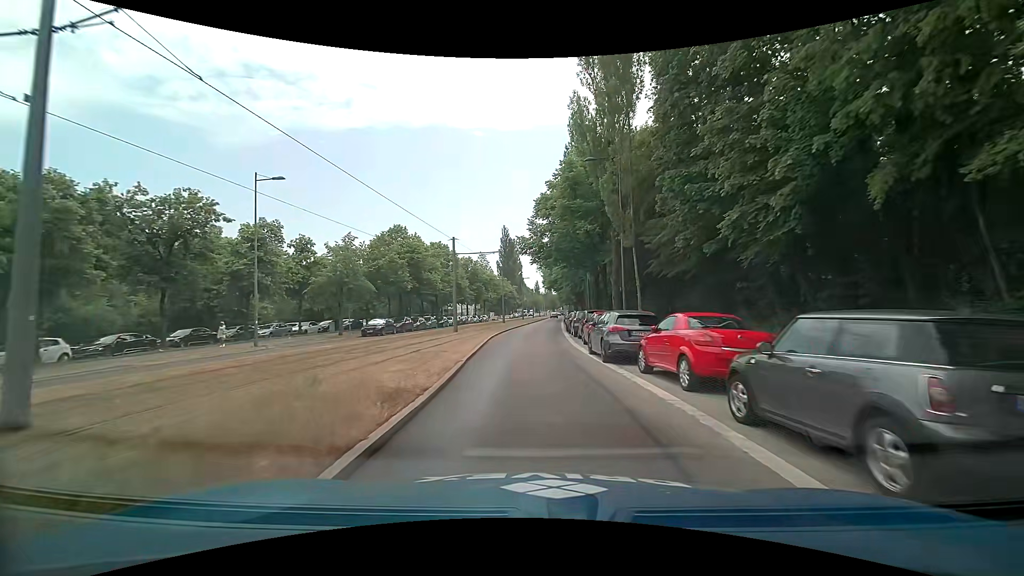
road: secondary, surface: asphalt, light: Day
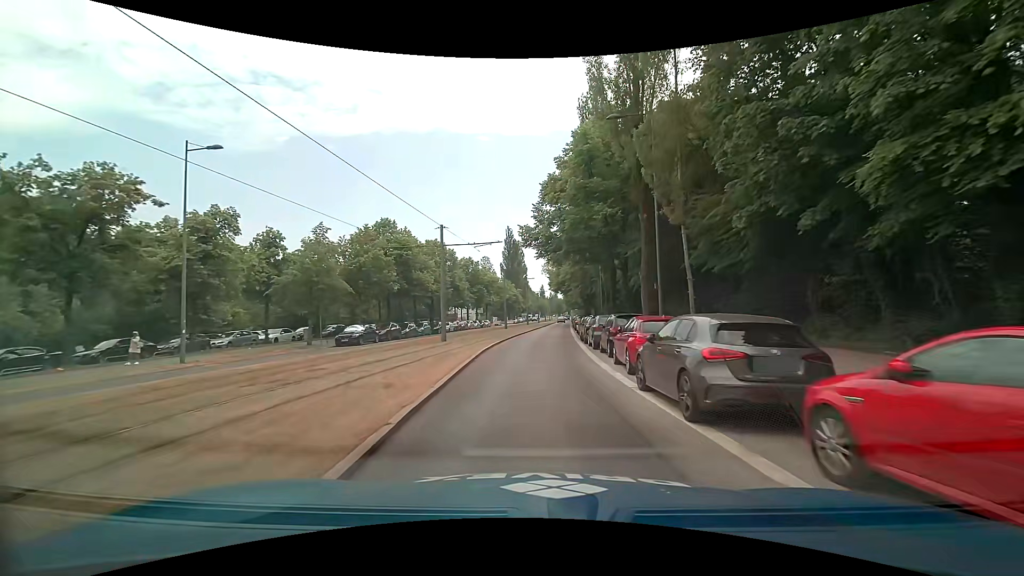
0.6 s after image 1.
(+0.1, +7.0) m; 0°
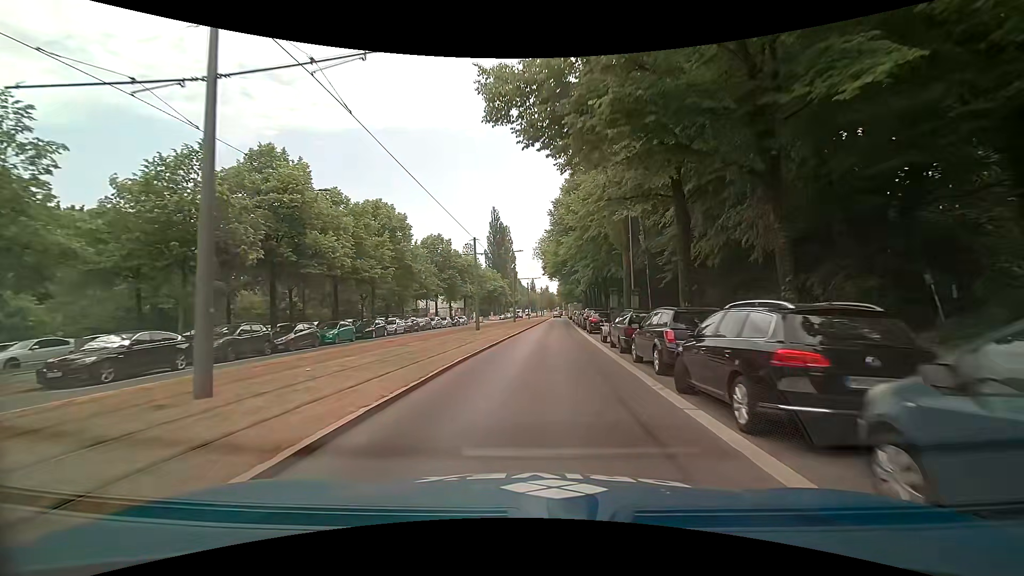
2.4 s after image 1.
(+0.1, +21.3) m; +1°
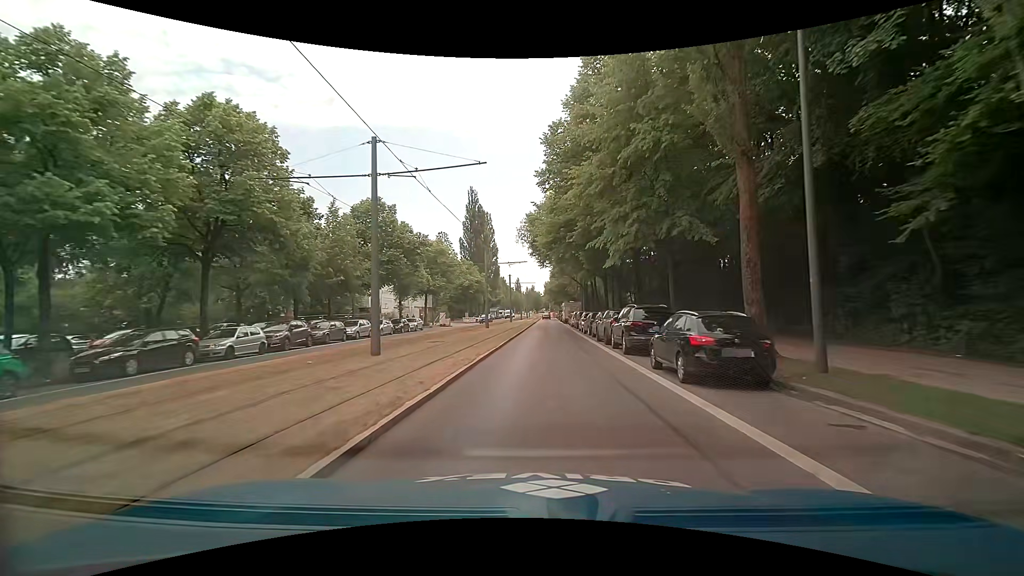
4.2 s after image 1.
(+0.3, +22.0) m; +2°
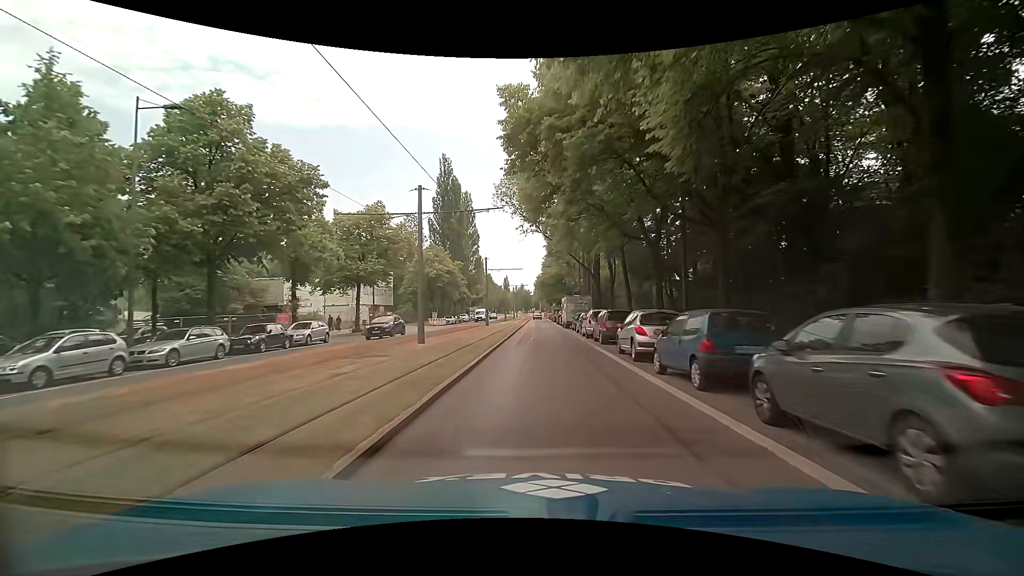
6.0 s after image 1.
(+0.4, +22.7) m; +1°
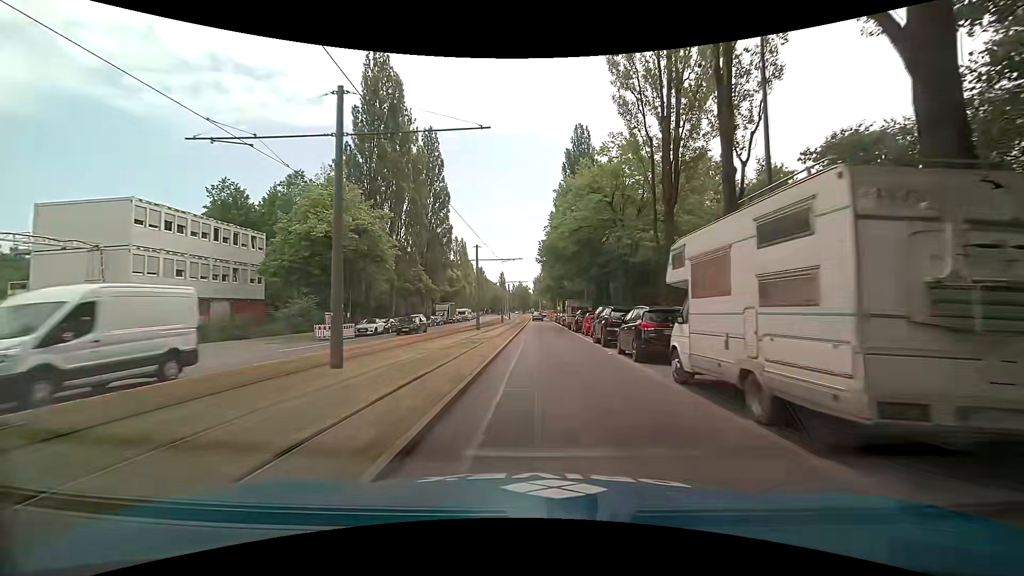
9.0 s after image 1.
(-0.1, +39.2) m; 0°
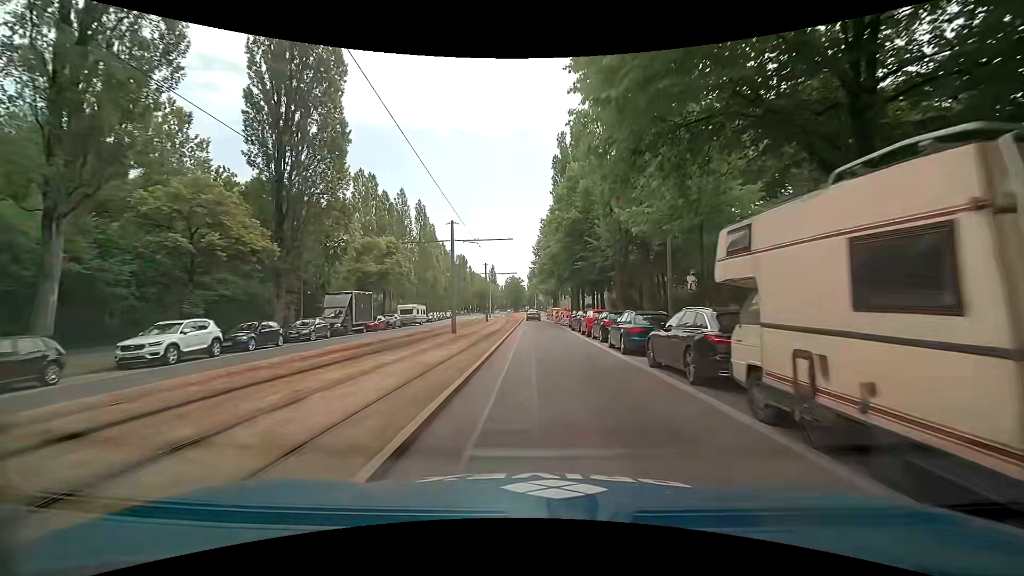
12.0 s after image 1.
(+0.4, +39.3) m; +1°
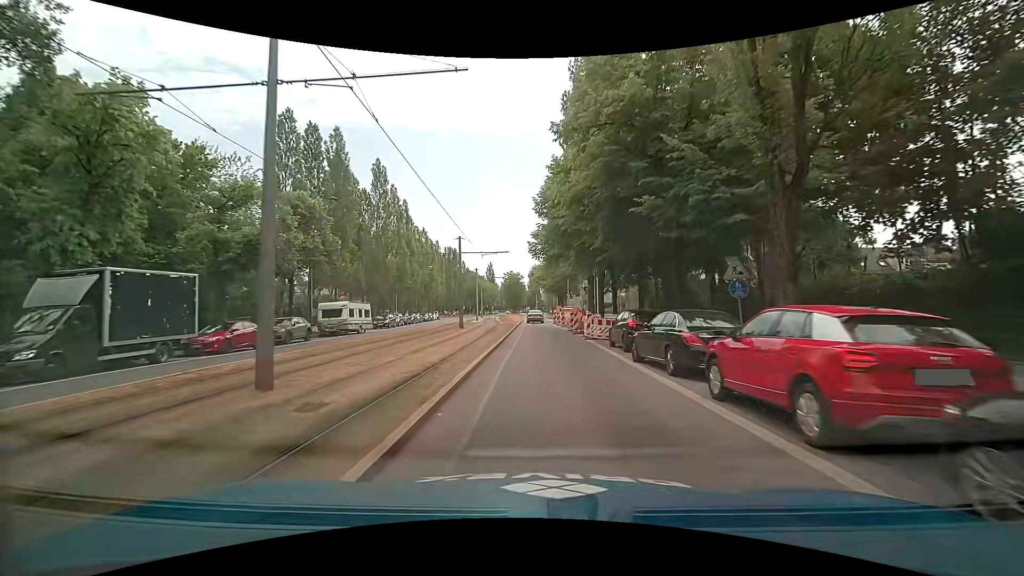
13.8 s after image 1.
(0.0, +21.8) m; 0°
(0, +10) (0, +20) (0, +30) (0, +40) (0, +50) (0, +60) (0, +70) (0, +80) (+1, +90) (+1, +100) m
